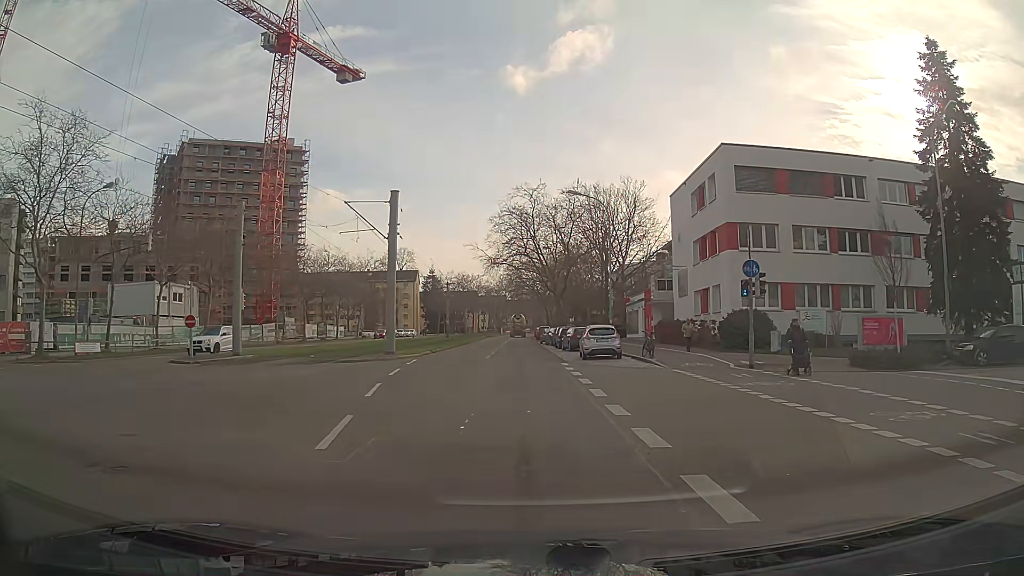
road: tertiary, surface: asphalt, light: Day
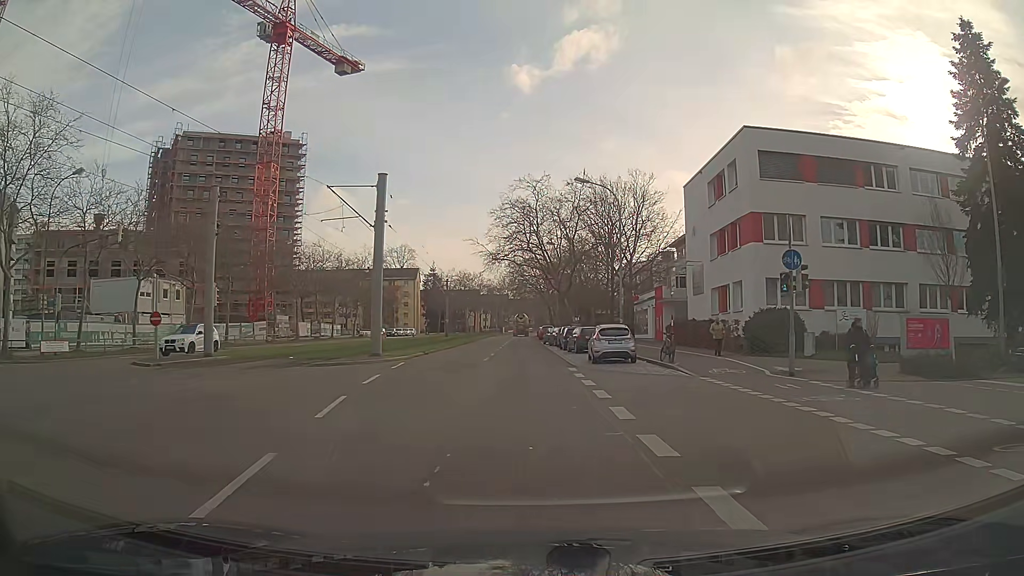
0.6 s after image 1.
(0.0, +3.5) m; 0°
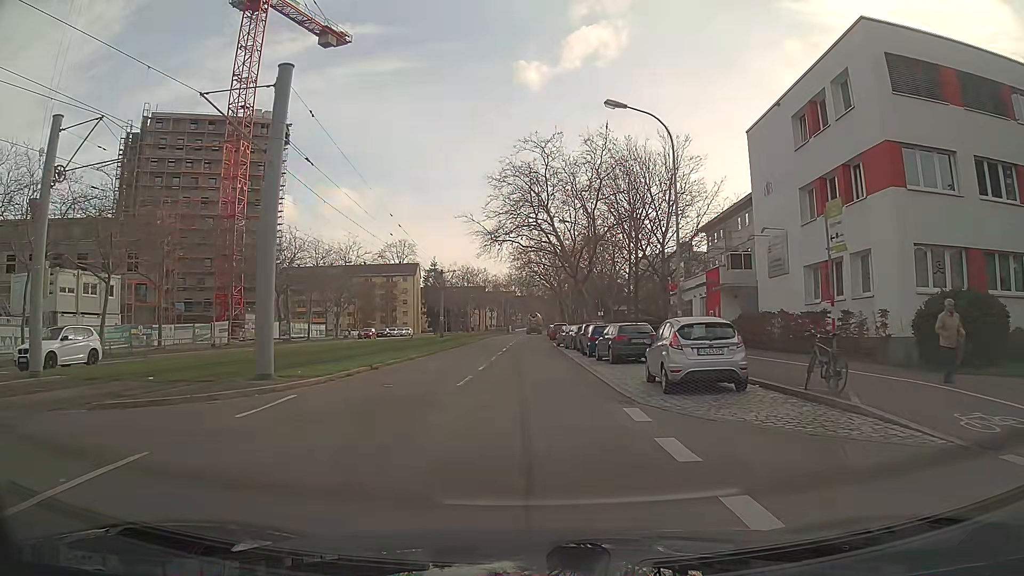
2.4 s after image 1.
(-0.1, +12.9) m; -1°
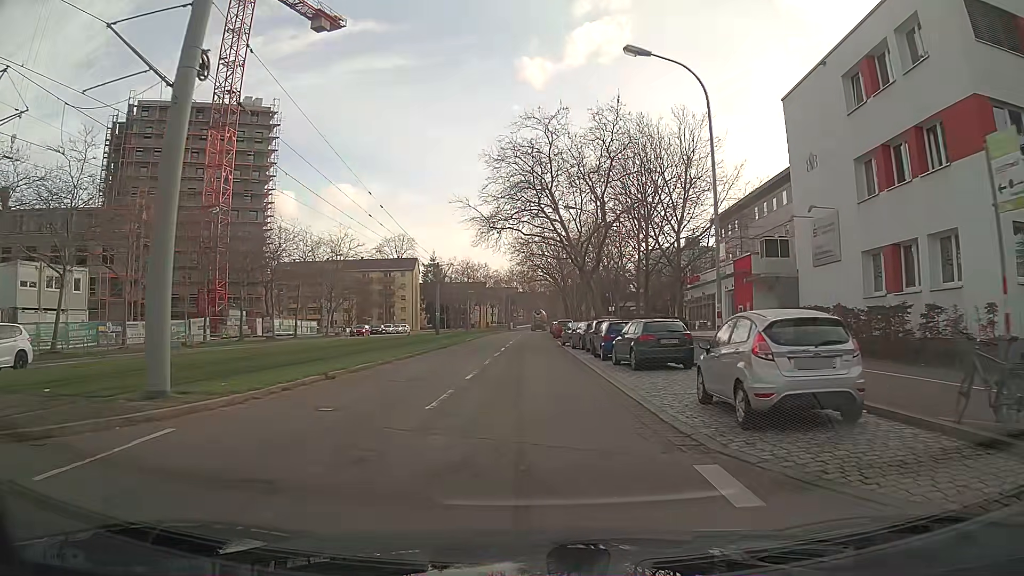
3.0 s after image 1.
(0.0, +4.9) m; 0°
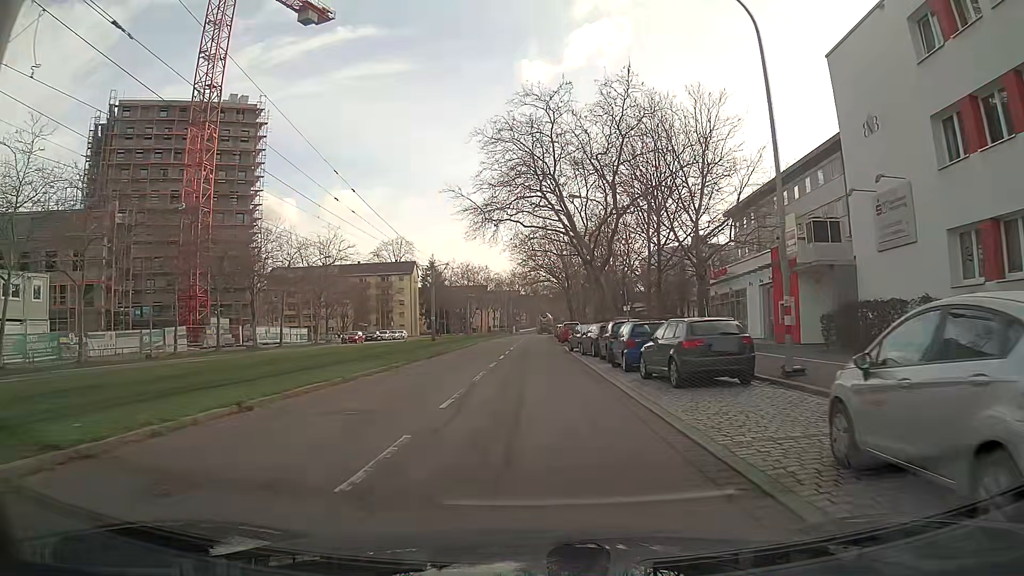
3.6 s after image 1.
(0.0, +5.2) m; 0°
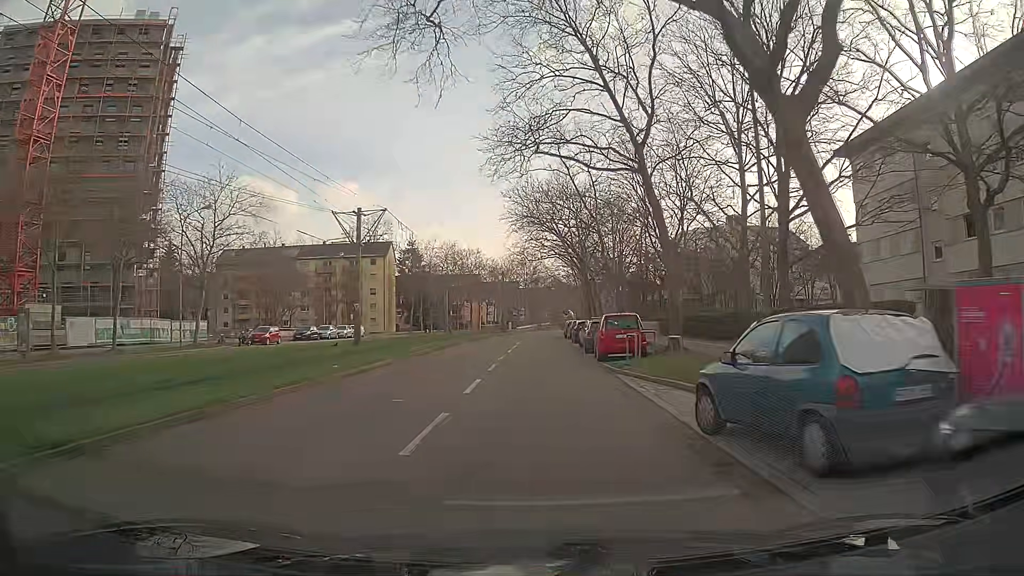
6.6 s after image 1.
(-0.1, +28.6) m; 0°
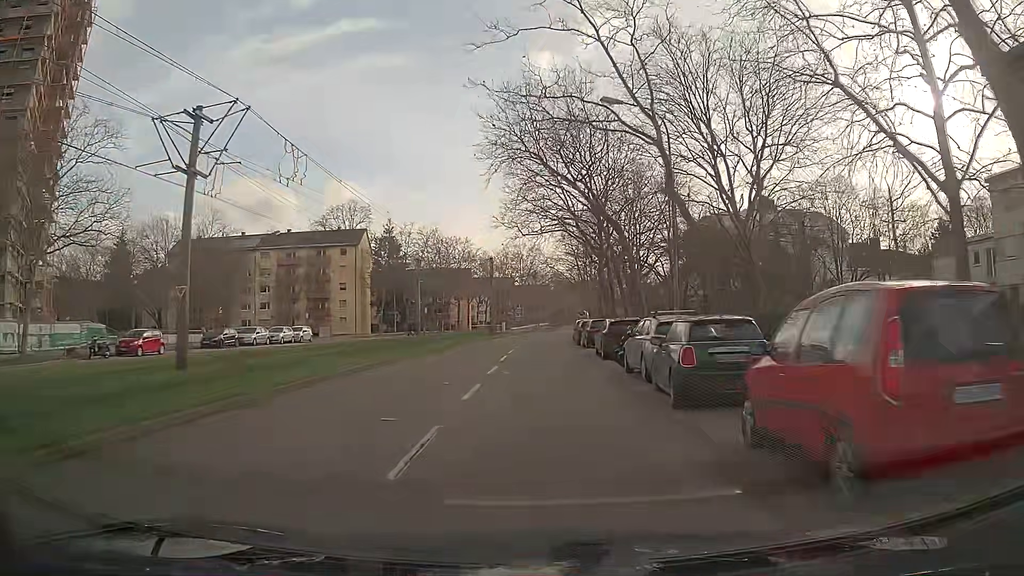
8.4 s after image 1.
(+0.1, +19.0) m; 0°
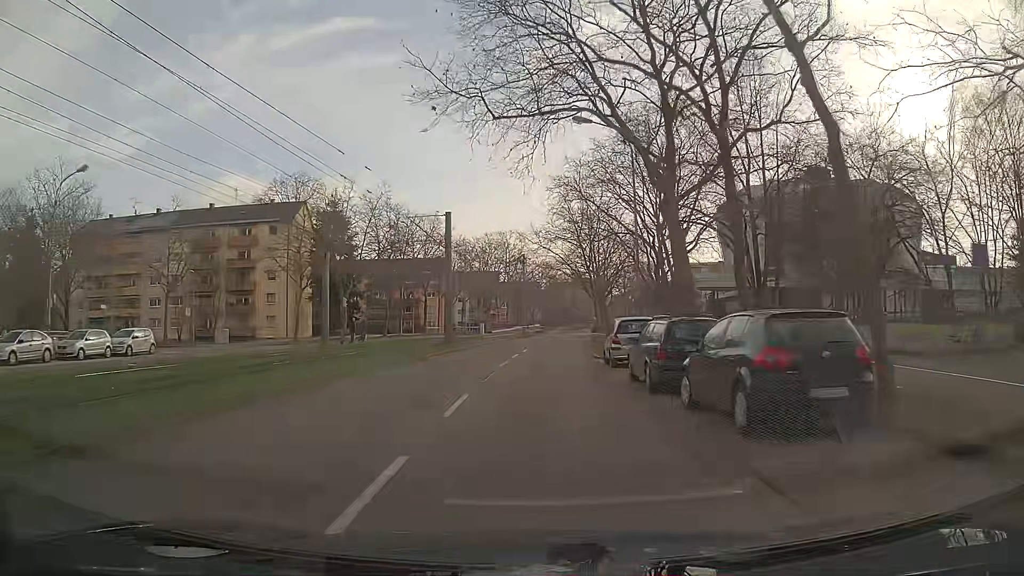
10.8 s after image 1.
(+0.3, +26.8) m; +1°
(0, +10) (0, +20) (0, +30) (+1, +40) (+2, +50) (+2, +60) (+3, +70) (+4, +80) (+6, +90) (+7, +100) m
